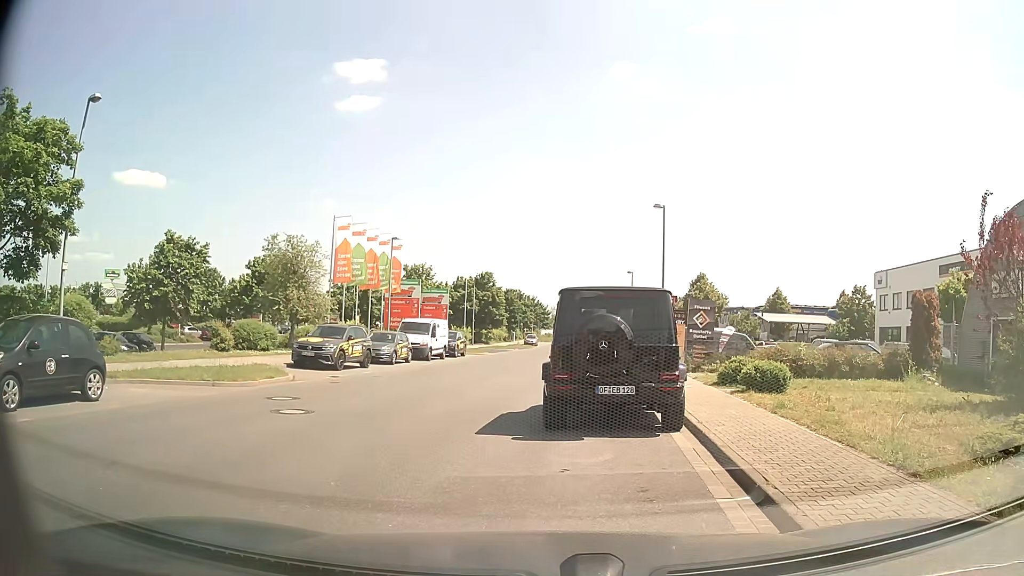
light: Day
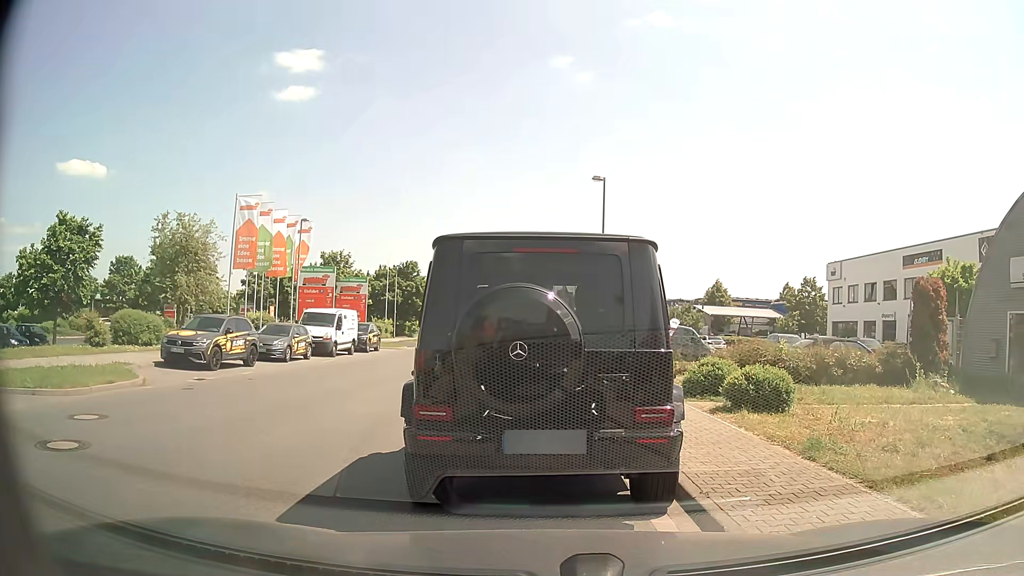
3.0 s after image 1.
(+0.4, +4.5) m; +7°
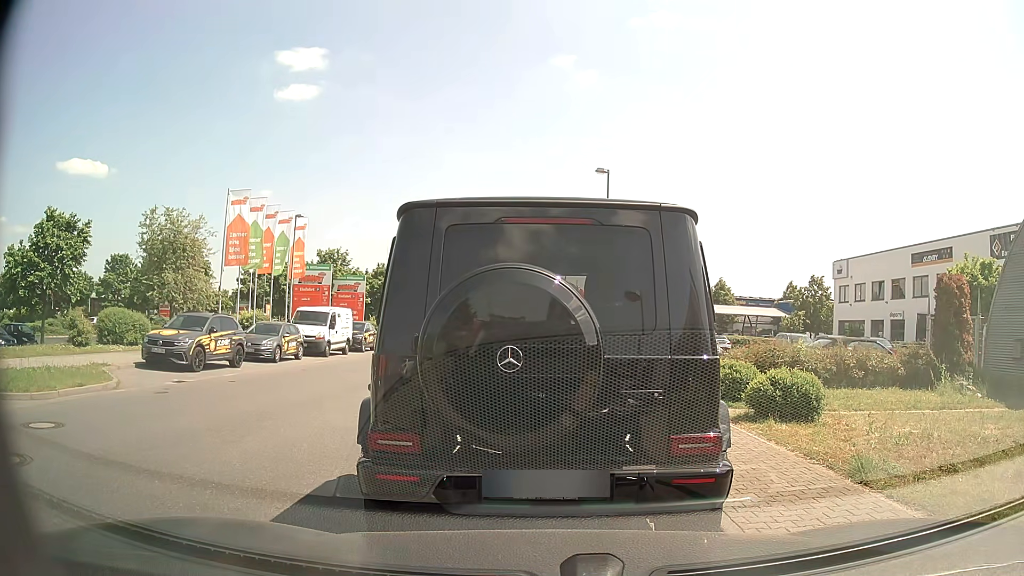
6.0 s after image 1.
(0.0, +1.2) m; 0°
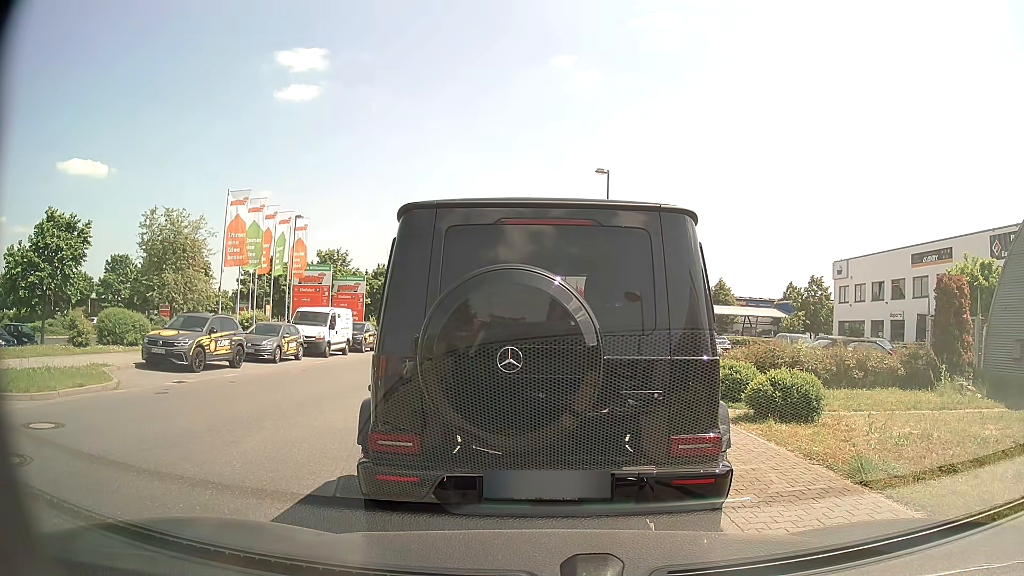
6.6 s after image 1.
(0.0, 0.0) m; 0°
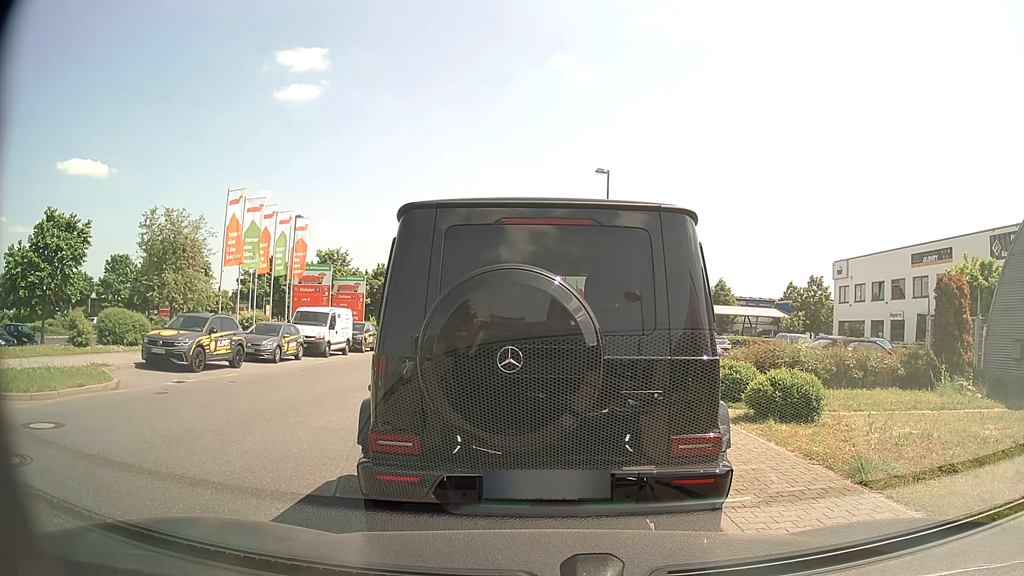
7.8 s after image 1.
(0.0, 0.0) m; 0°
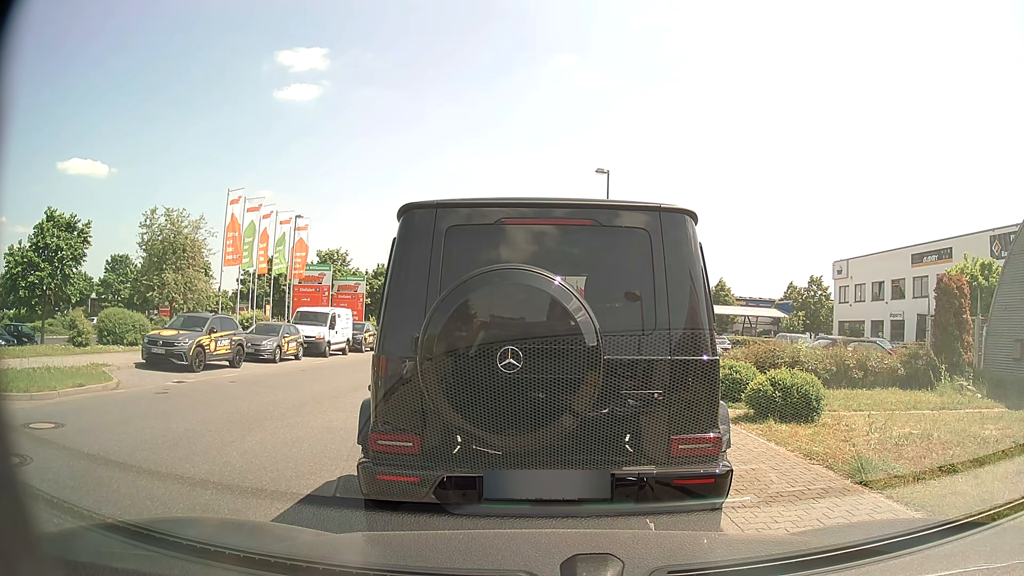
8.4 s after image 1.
(0.0, 0.0) m; 0°
